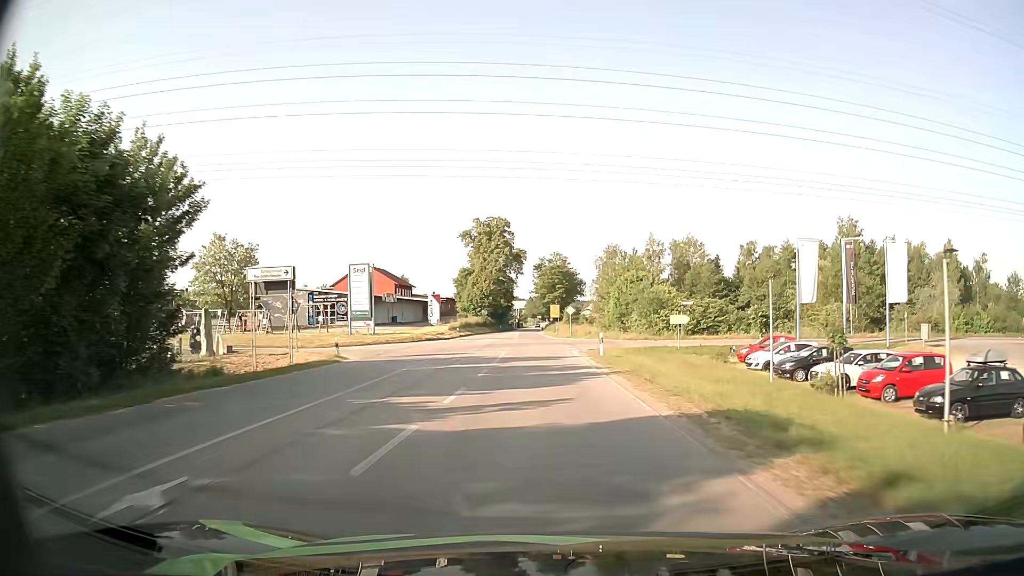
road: secondary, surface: asphalt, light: Day
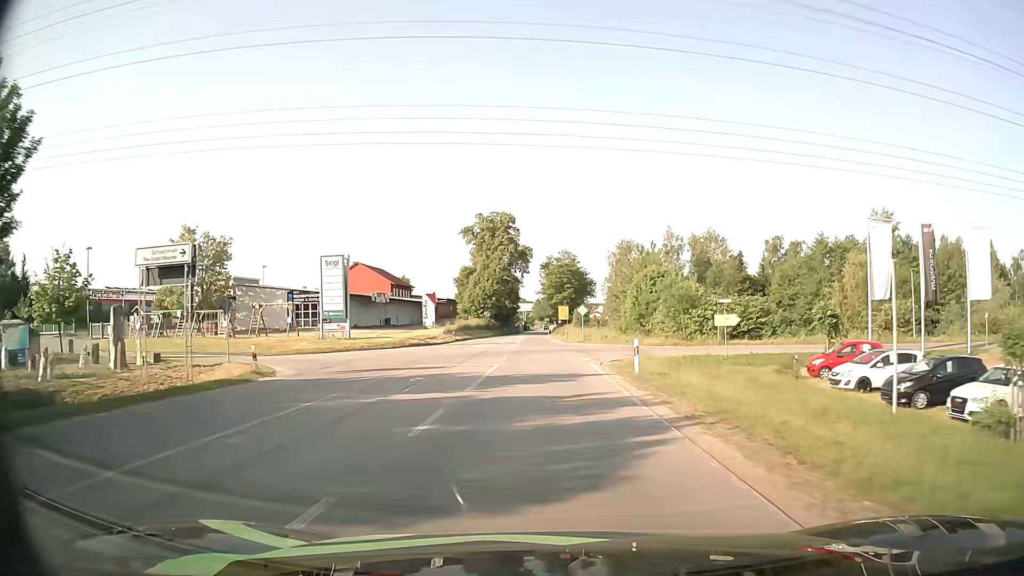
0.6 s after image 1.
(0.0, +9.5) m; -1°
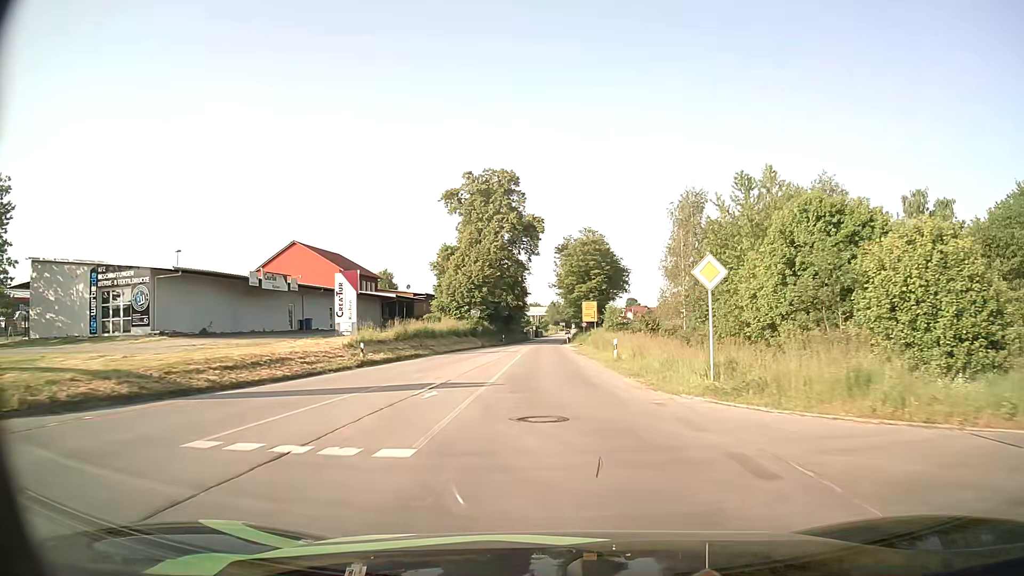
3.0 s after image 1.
(-0.5, +38.8) m; -1°
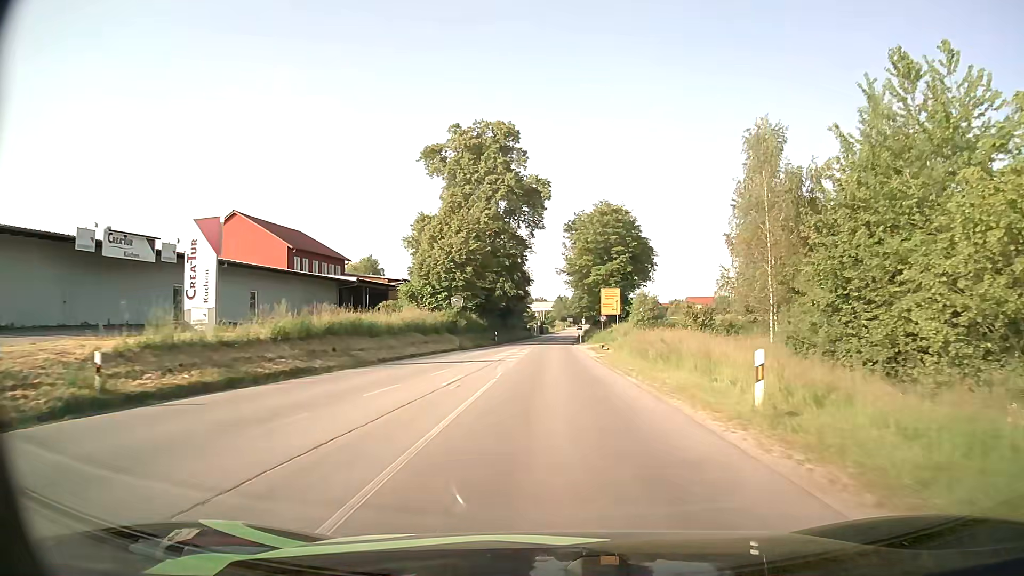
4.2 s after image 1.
(-0.1, +19.9) m; -1°
(0, +10) (0, +20) (0, +30) (0, +40) (0, +50) (0, +60) (+1, +70) (+1, +80) (+1, +90) (+2, +100) m
